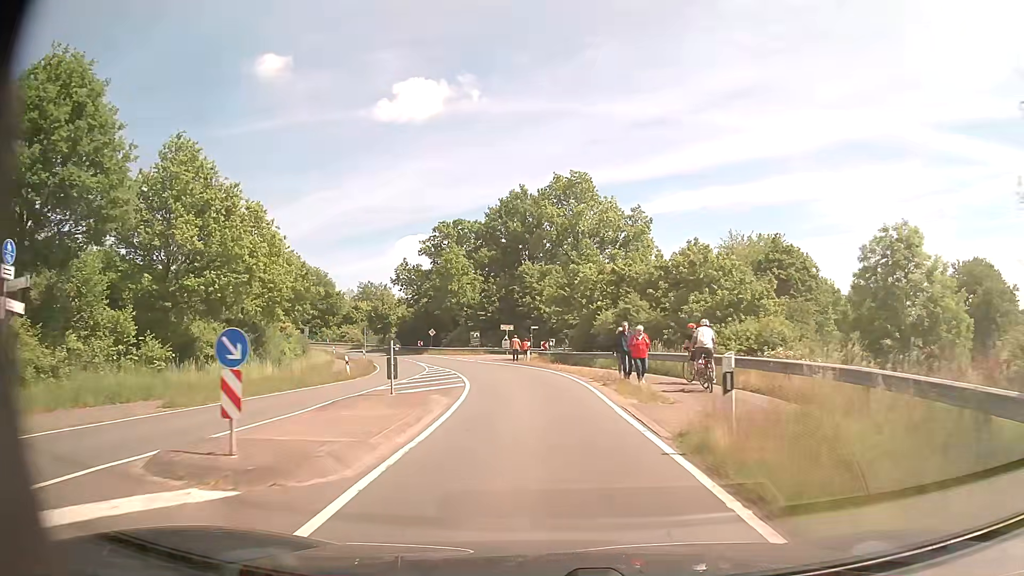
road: tertiary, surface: asphalt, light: Day
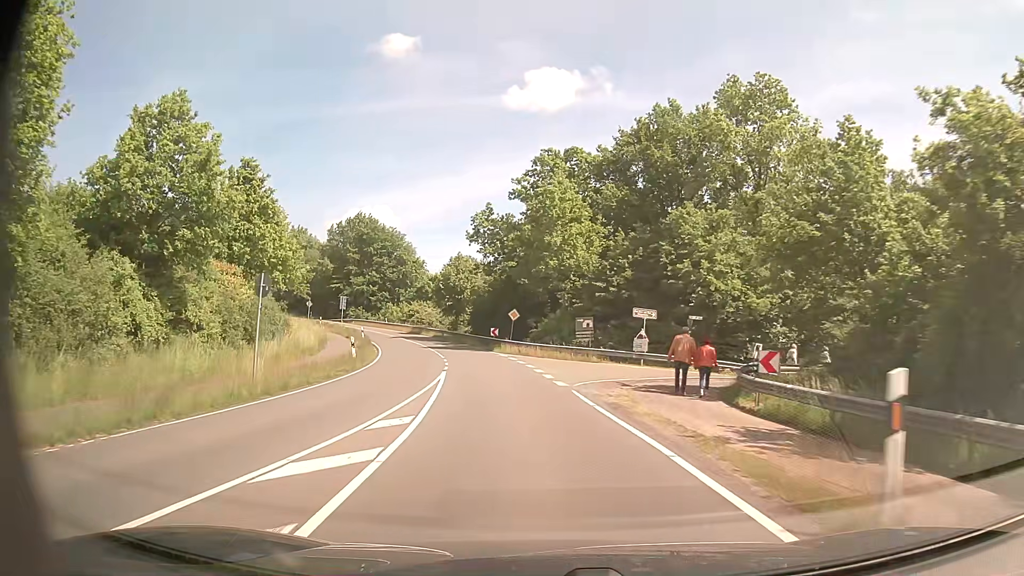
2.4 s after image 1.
(-2.4, +30.4) m; -10°
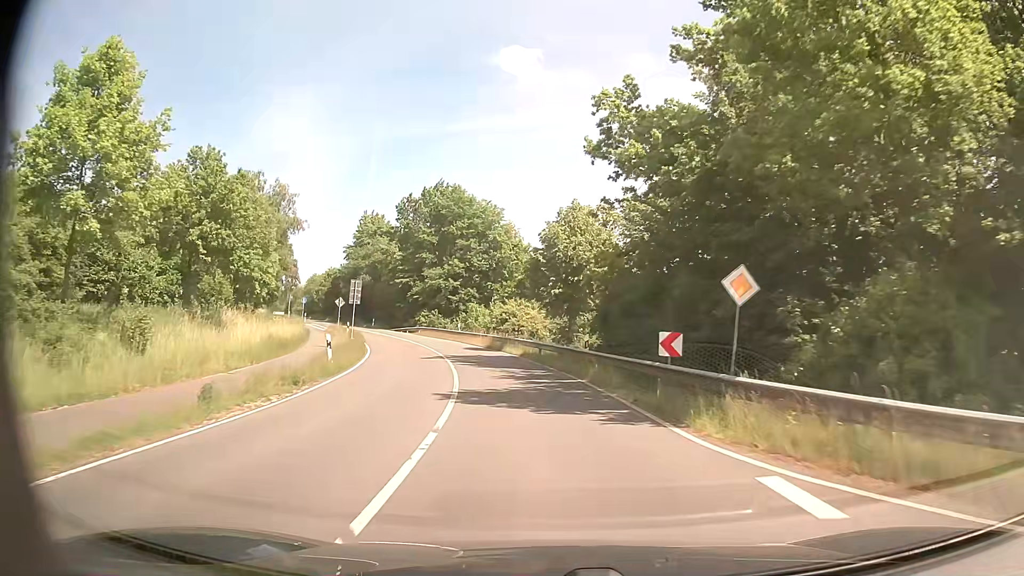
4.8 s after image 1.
(-3.0, +31.8) m; -11°
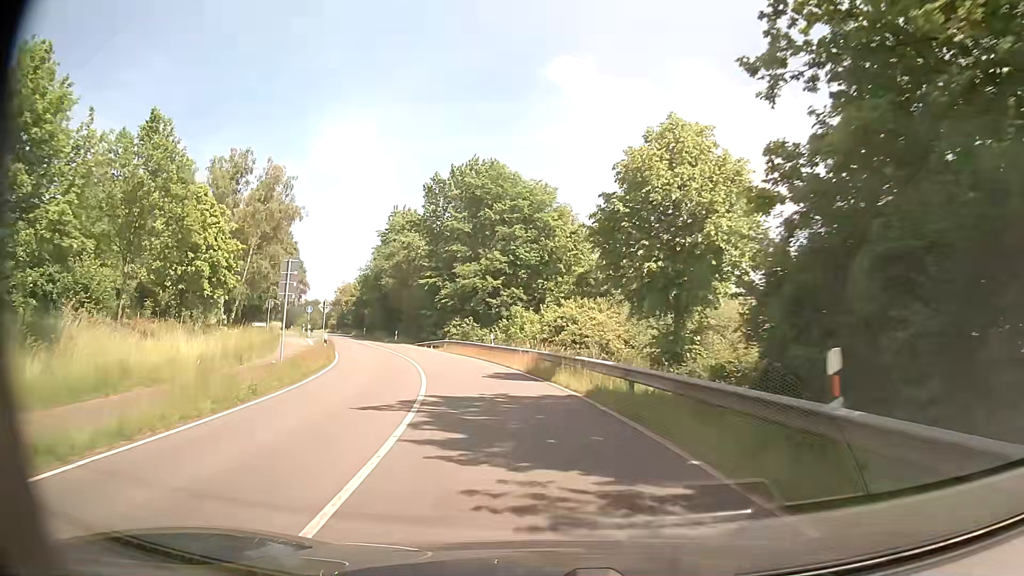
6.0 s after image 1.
(-0.7, +16.4) m; -5°
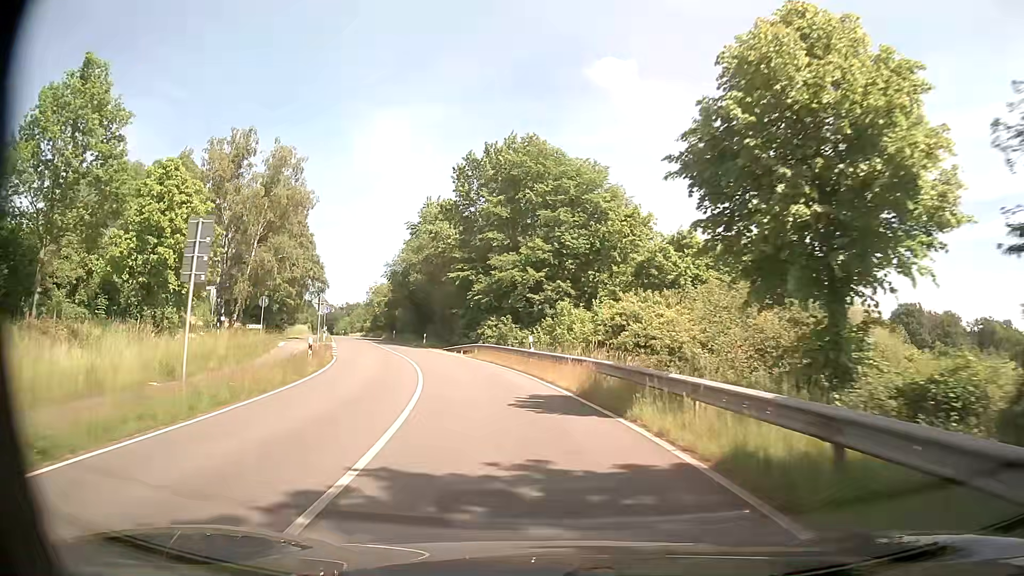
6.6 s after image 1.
(-0.2, +8.2) m; -3°
